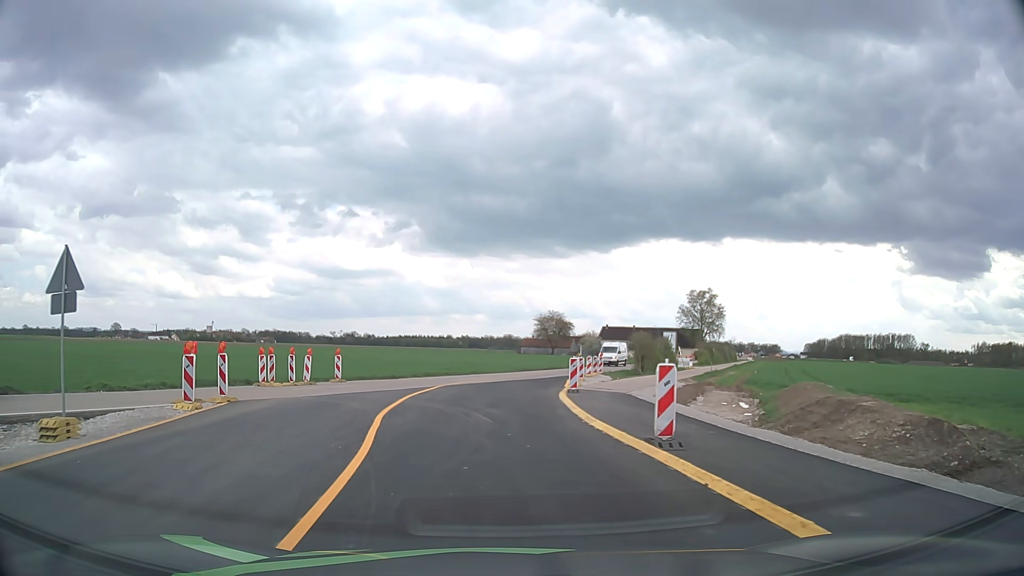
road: service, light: Day
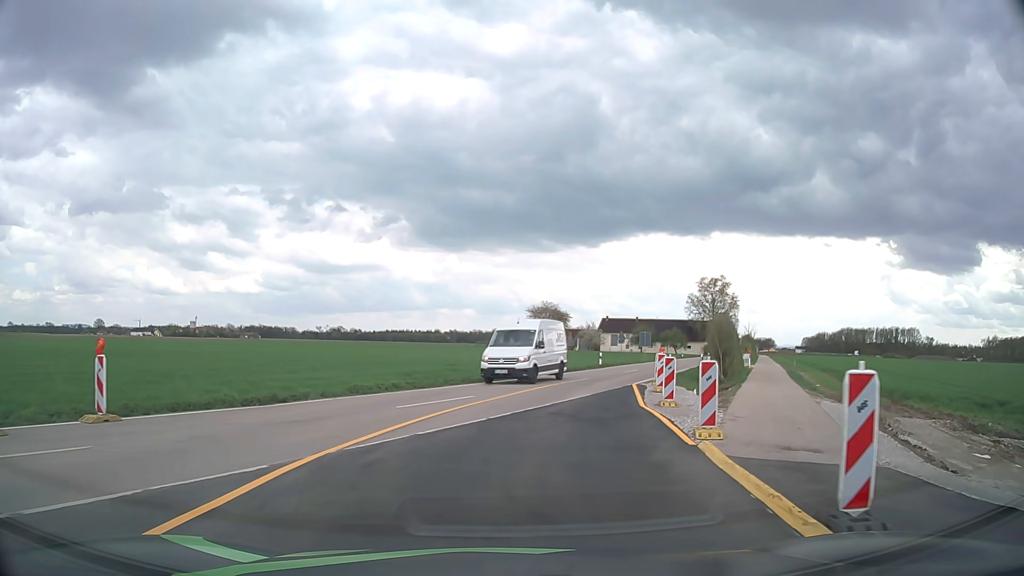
(-0.3, +19.0) m; +1°
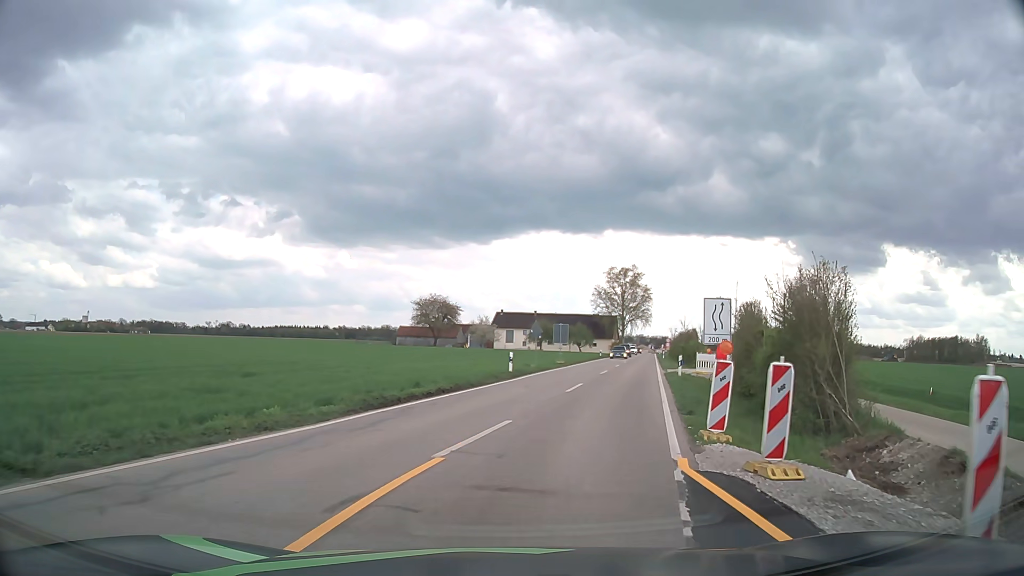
(+1.5, +18.7) m; +9°
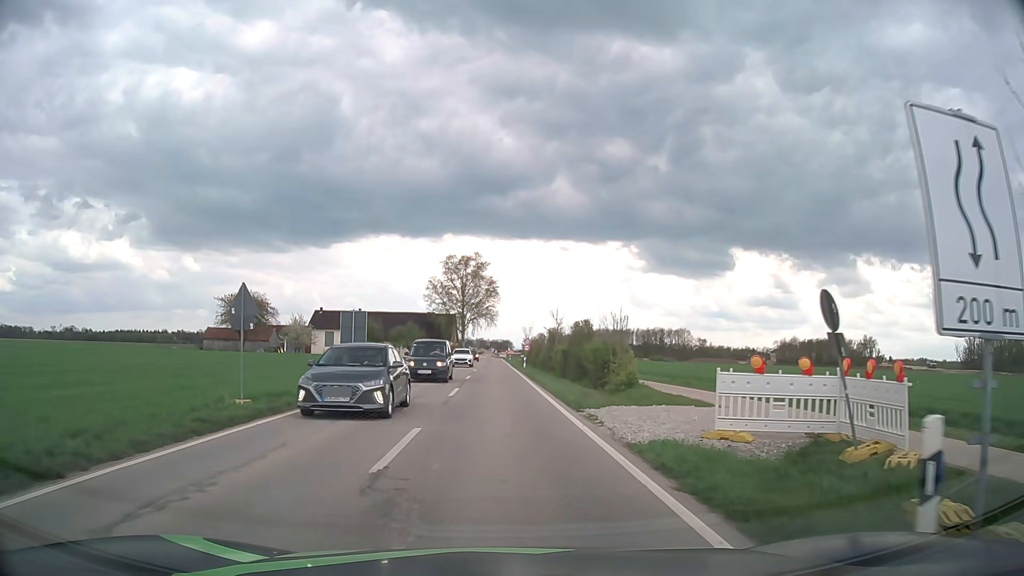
(+4.1, +25.1) m; +14°
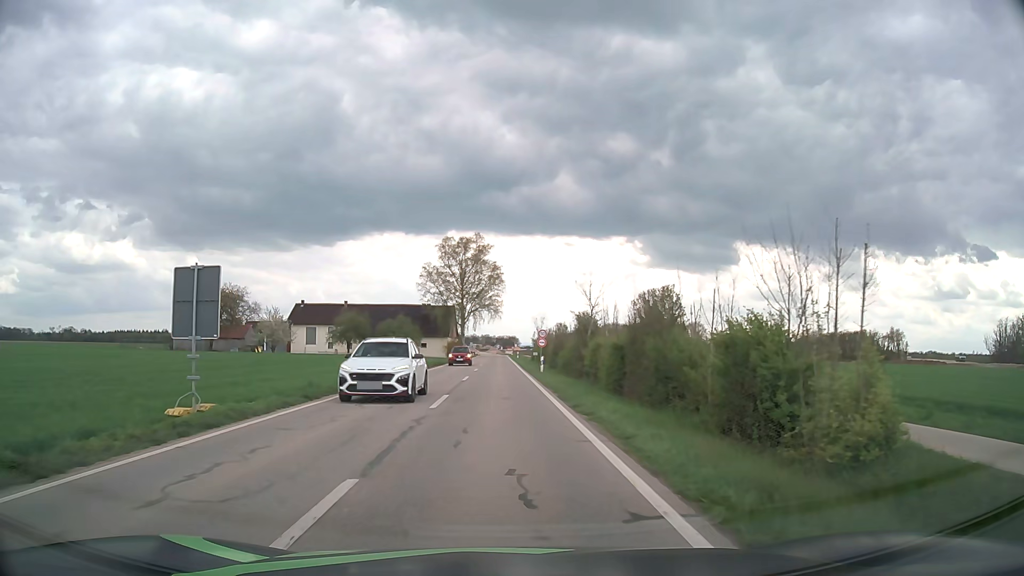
(-0.1, +17.4) m; -1°
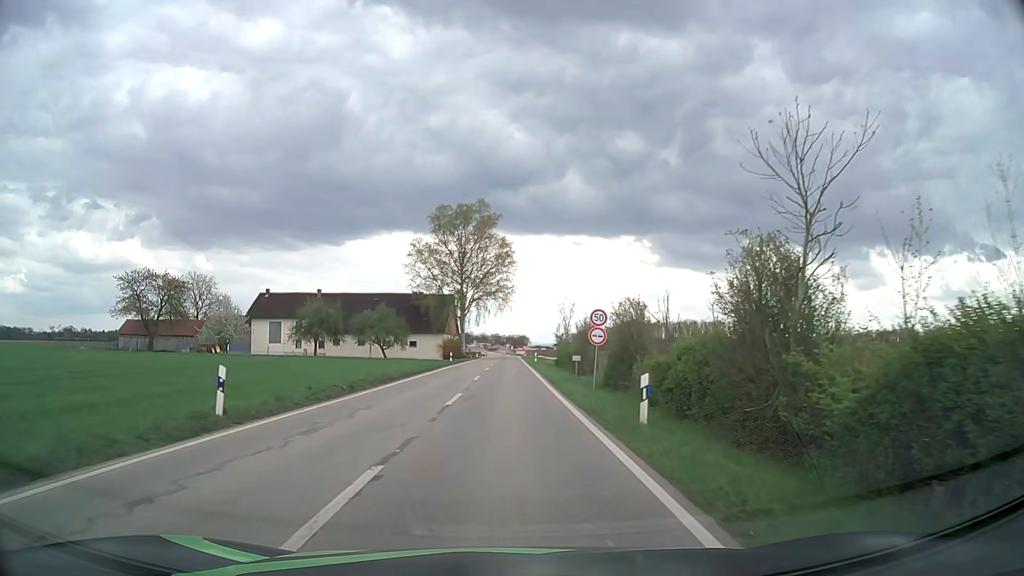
(-0.1, +24.4) m; -1°
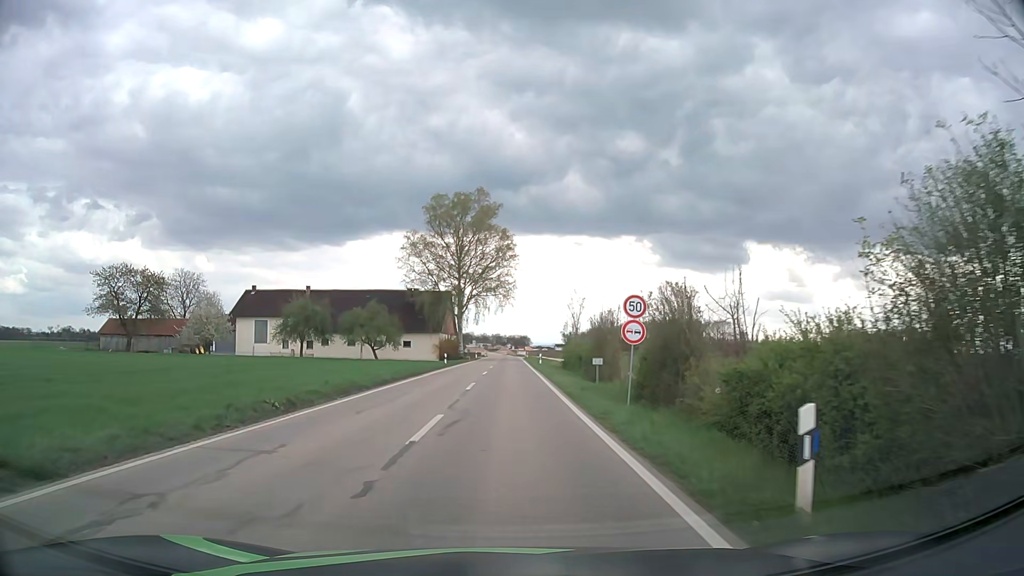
(0.0, +6.3) m; 0°
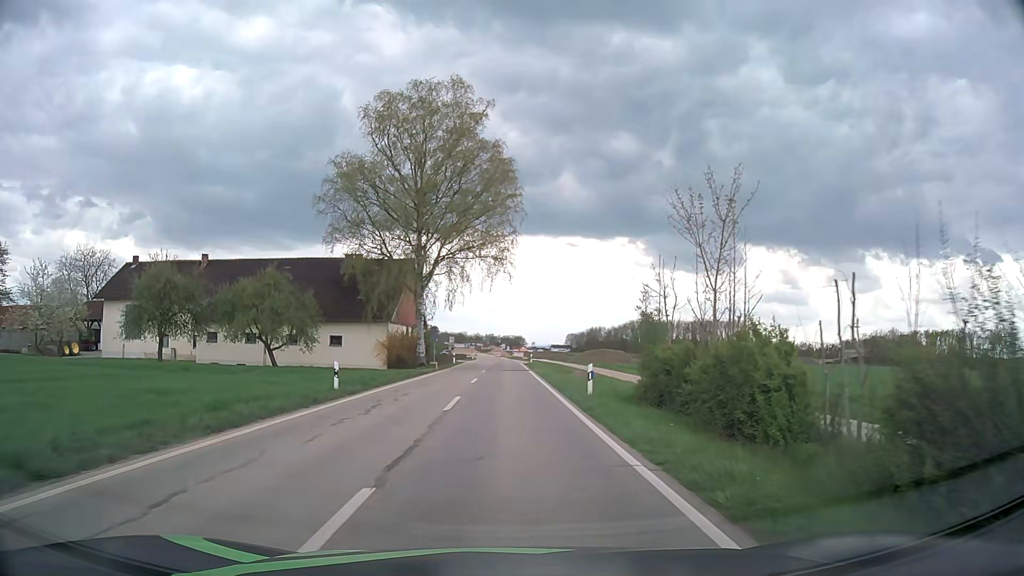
(+0.1, +32.7) m; 0°
(0, +10) (0, +20) (0, +30) (0, +40) (0, +50) (0, +60) (0, +70) (0, +80) (0, +90) (0, +100) m
